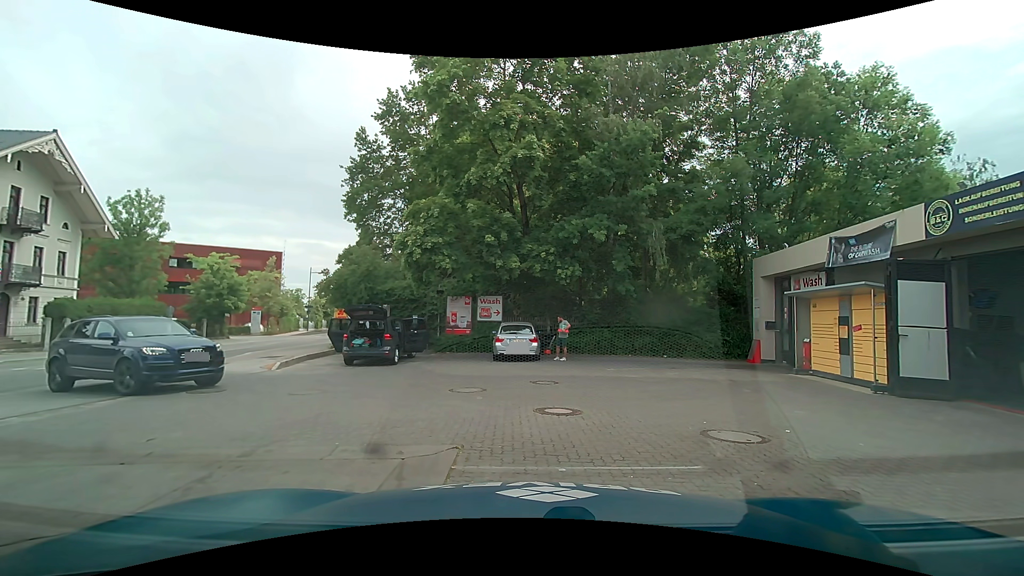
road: secondary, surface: asphalt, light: Day
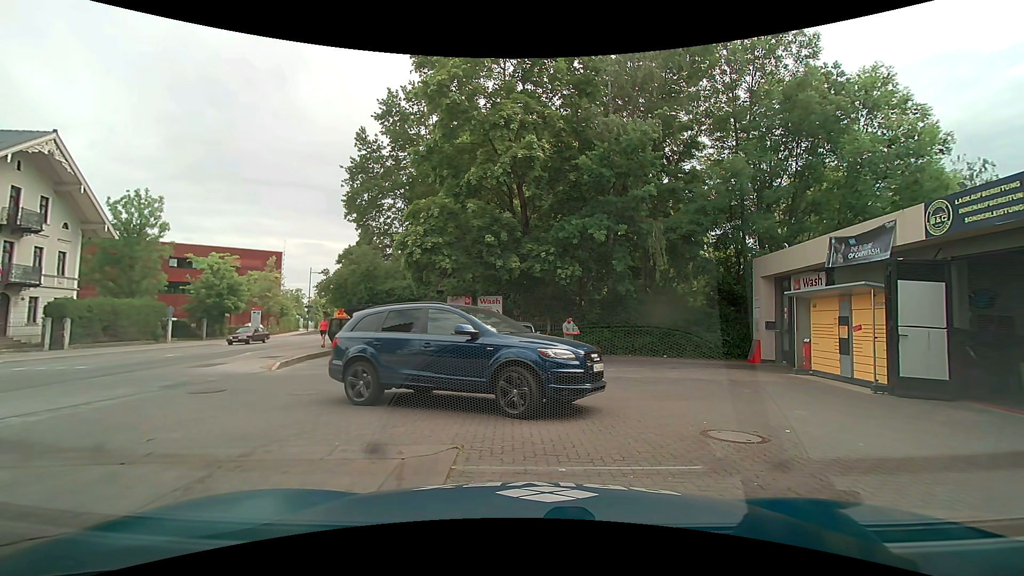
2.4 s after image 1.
(0.0, 0.0) m; 0°
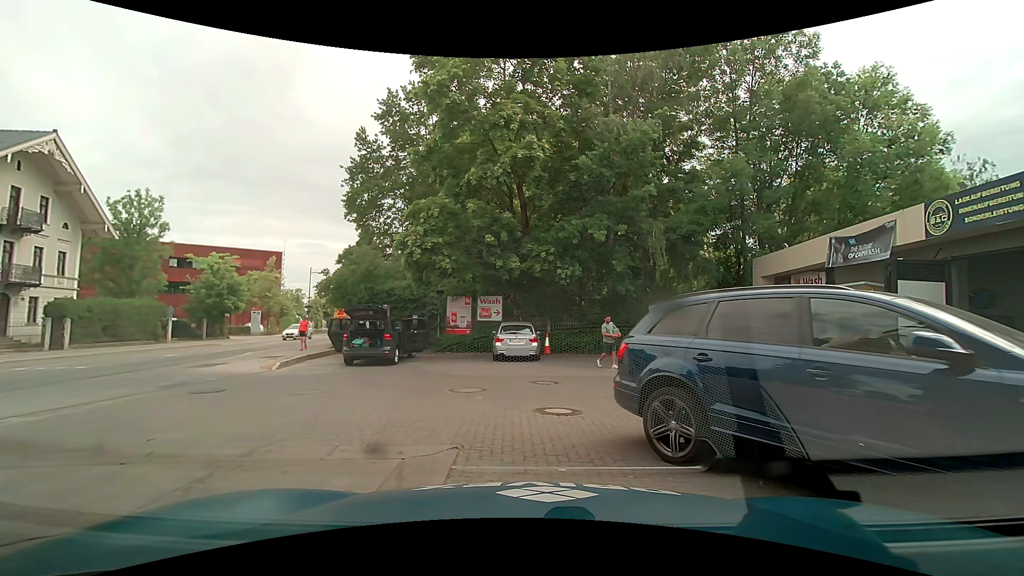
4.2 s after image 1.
(0.0, 0.0) m; 0°
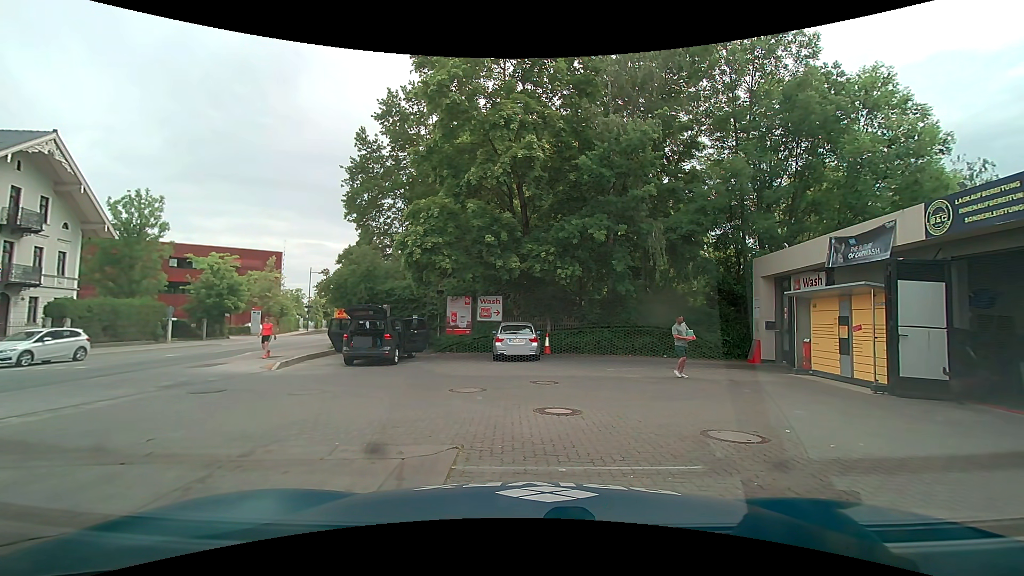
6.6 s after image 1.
(0.0, 0.0) m; 0°
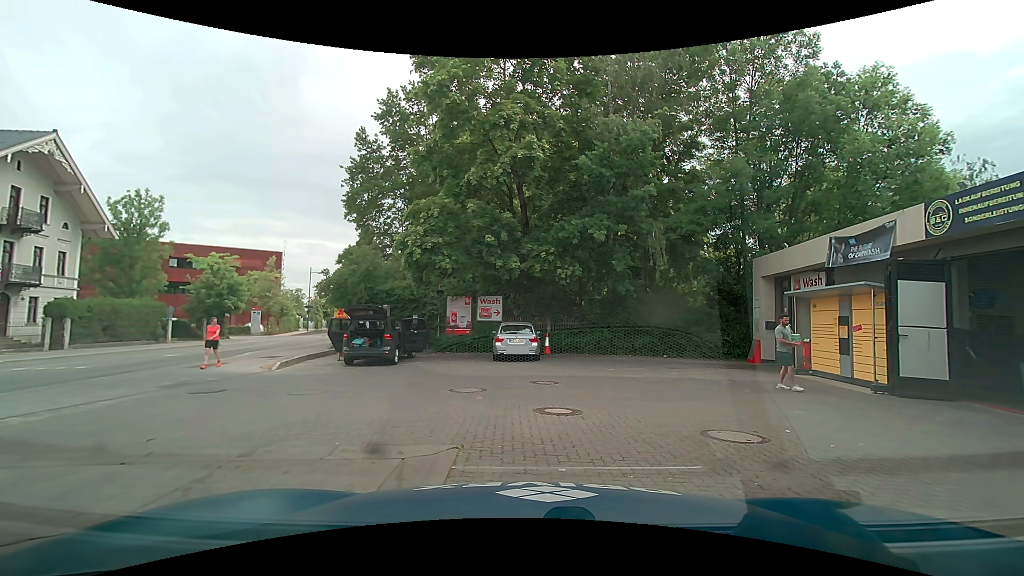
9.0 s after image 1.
(0.0, 0.0) m; 0°
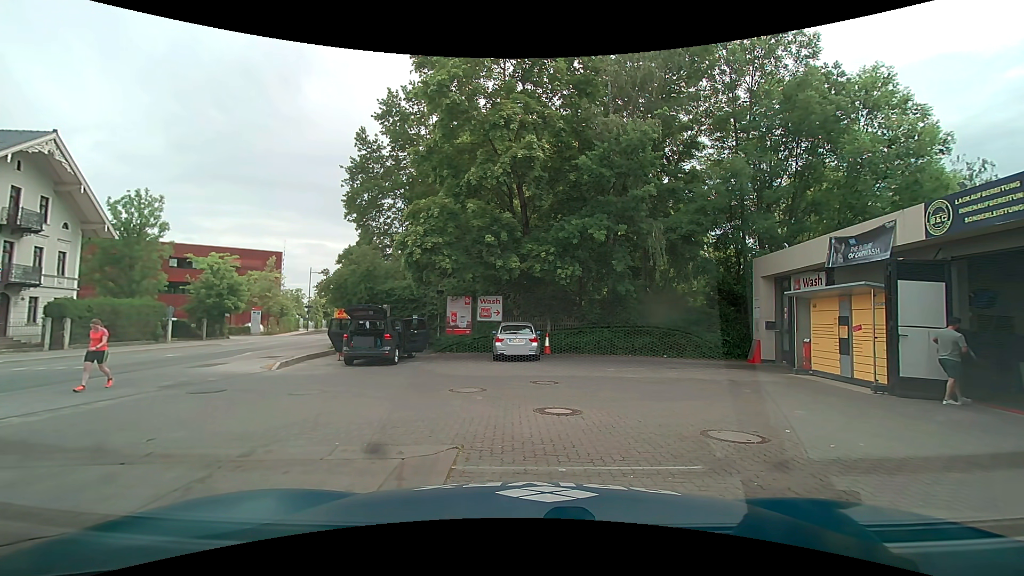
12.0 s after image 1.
(0.0, 0.0) m; 0°
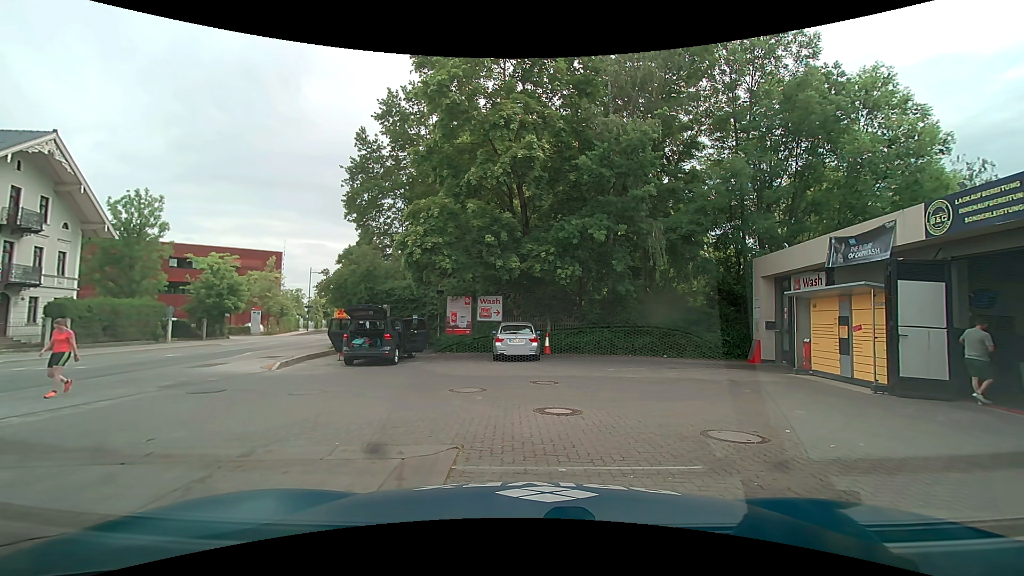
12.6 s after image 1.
(0.0, 0.0) m; 0°
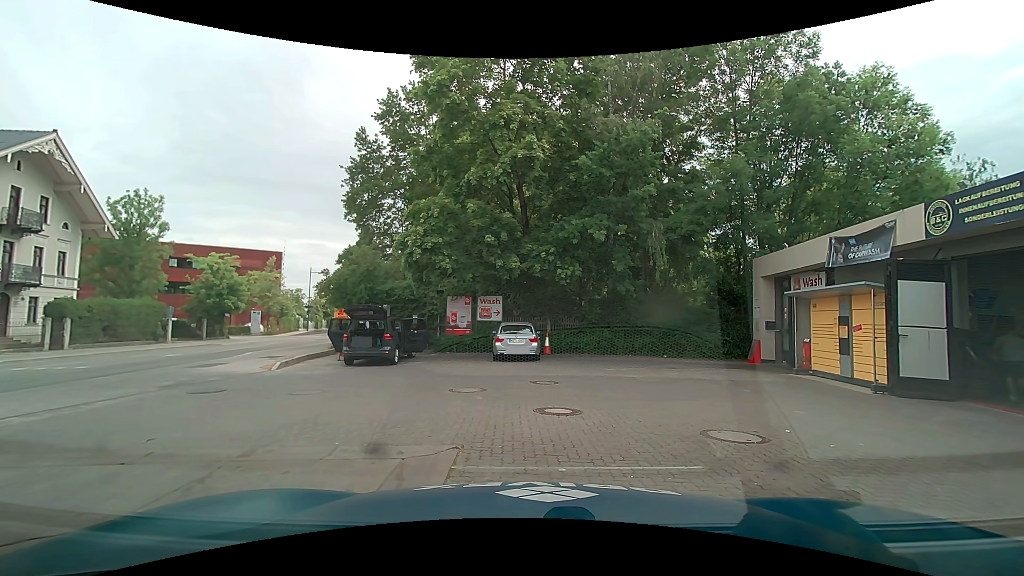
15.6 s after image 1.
(0.0, 0.0) m; 0°
